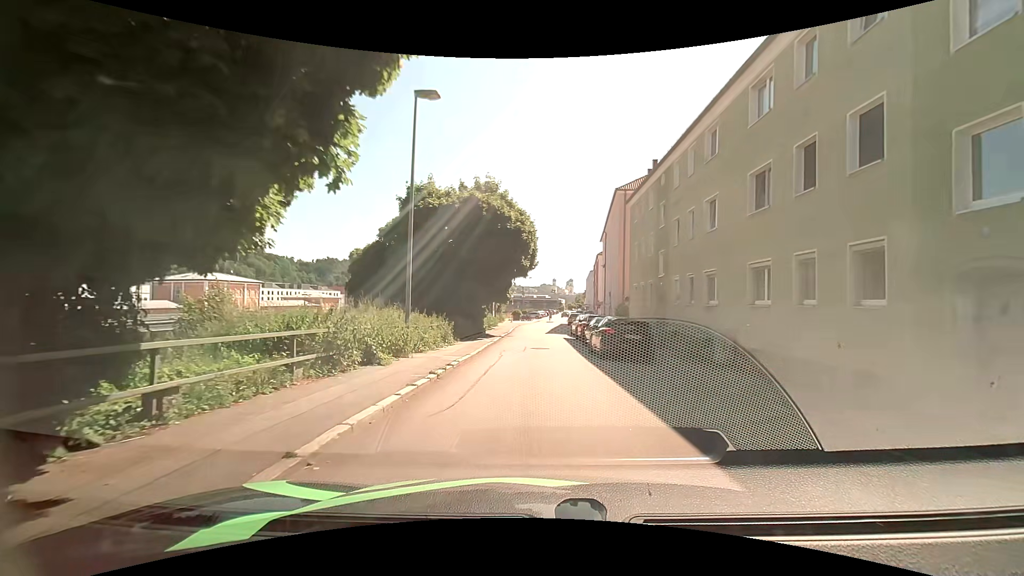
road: residential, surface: asphalt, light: Day
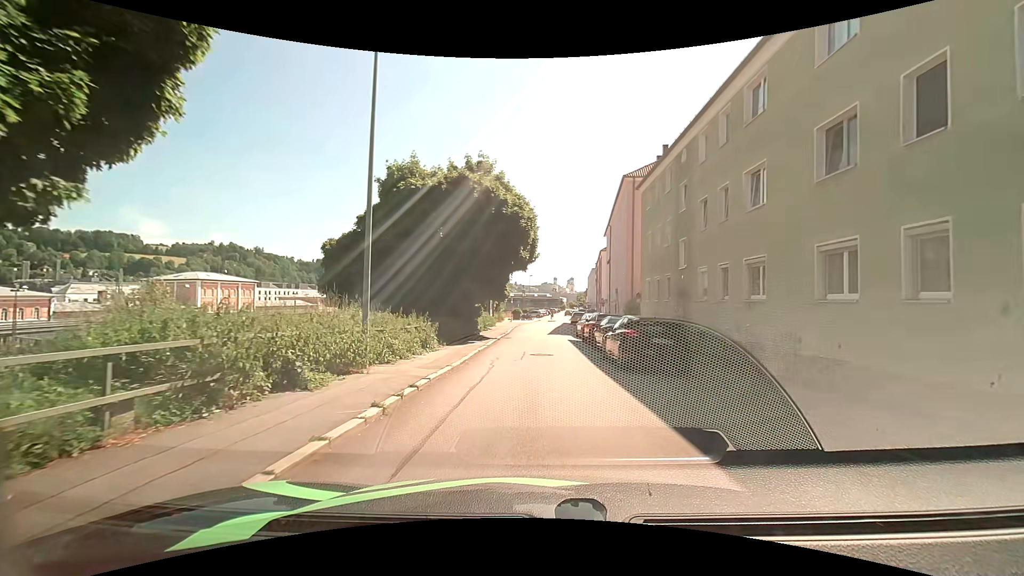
(0.0, +3.7) m; 0°
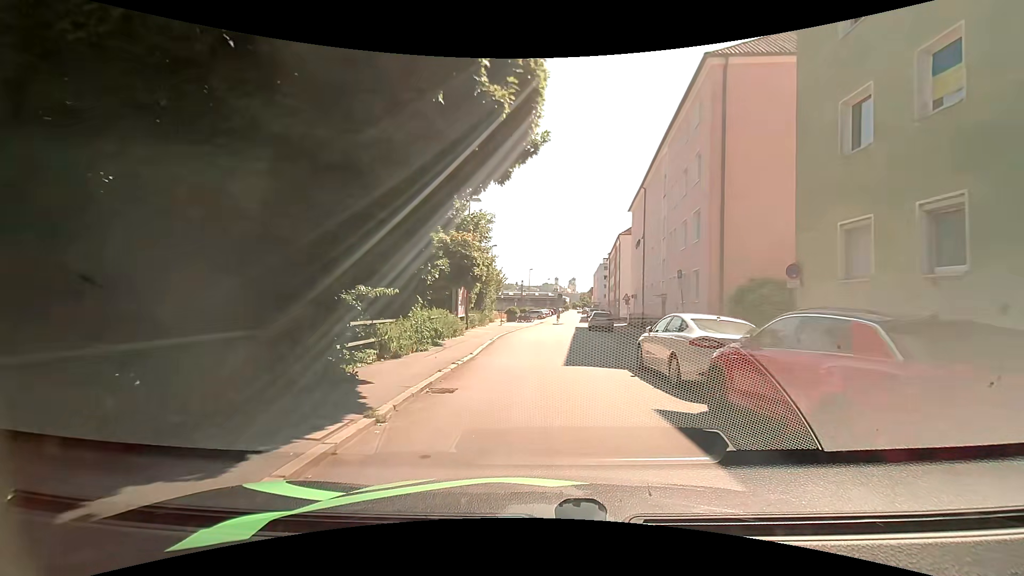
(+0.5, +19.2) m; +1°
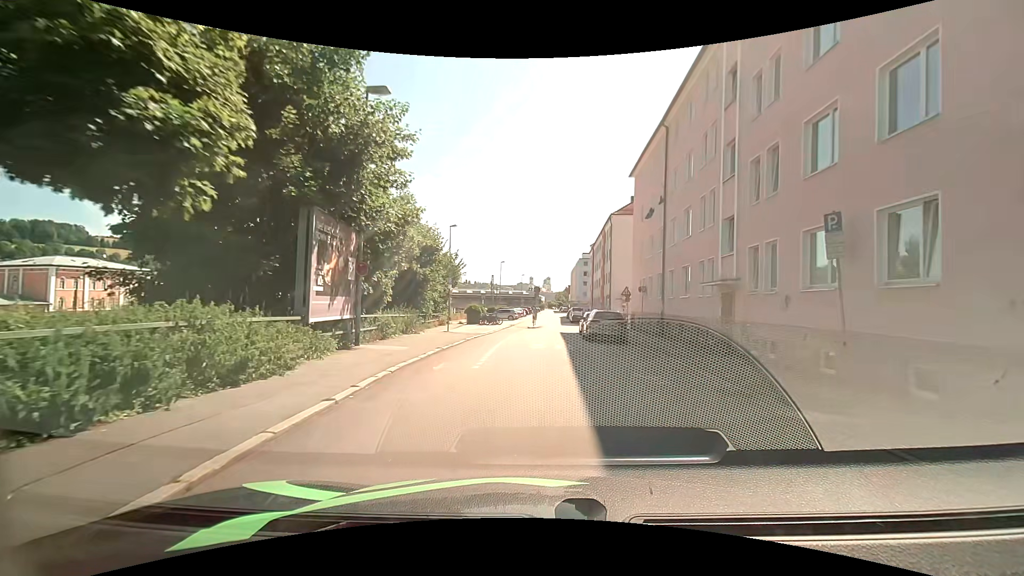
(+0.5, +15.0) m; +2°
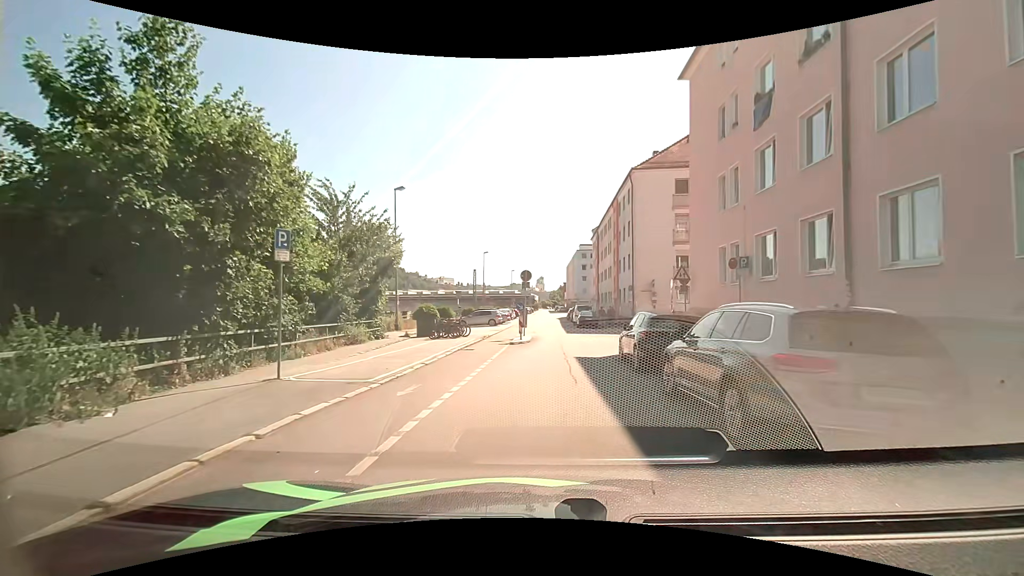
(+0.7, +17.7) m; +3°
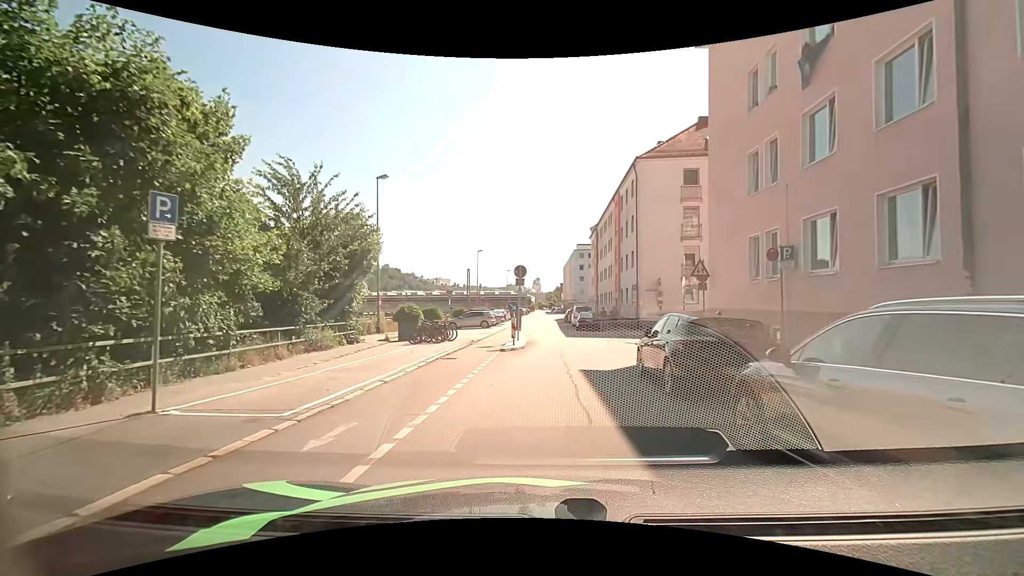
(0.0, +3.2) m; +2°
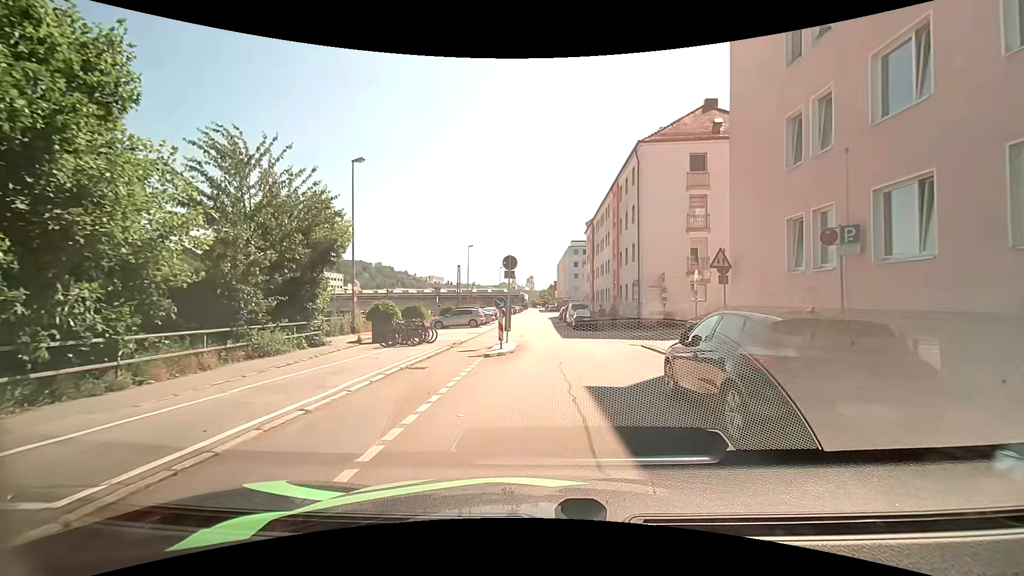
(-0.1, +3.1) m; 0°
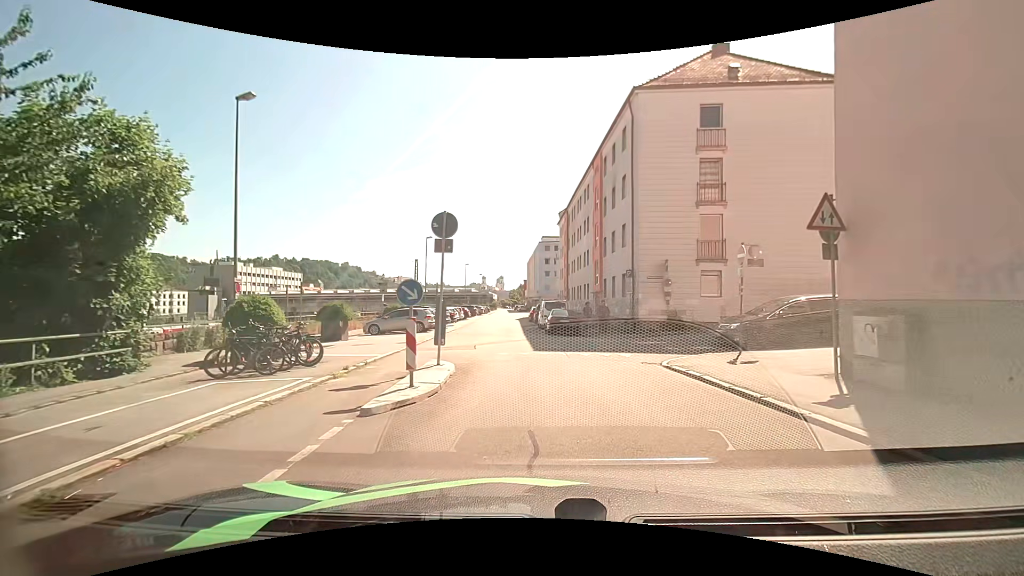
(+0.1, +8.2) m; +2°
